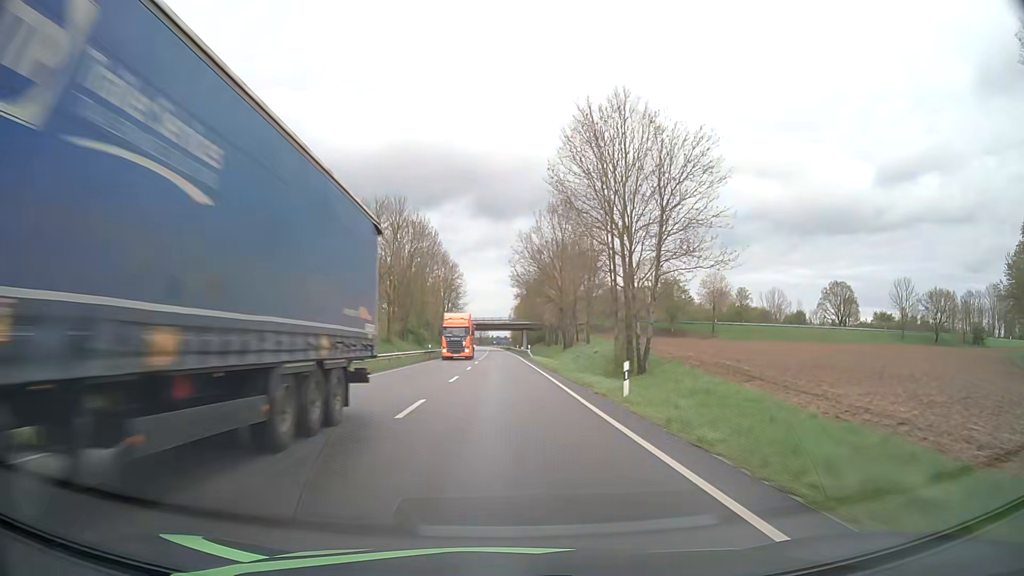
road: primary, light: Day
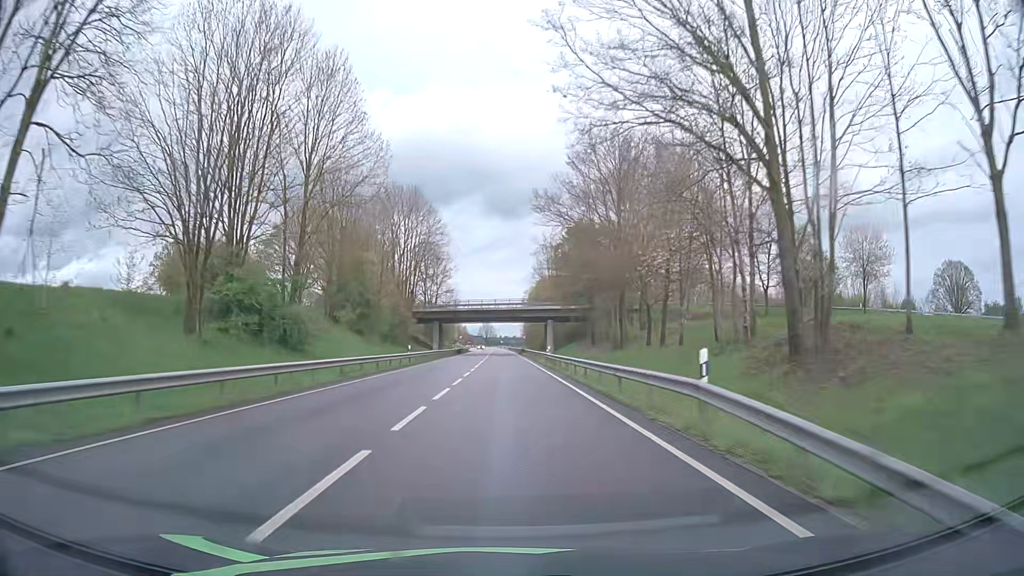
(-0.6, +62.6) m; -1°
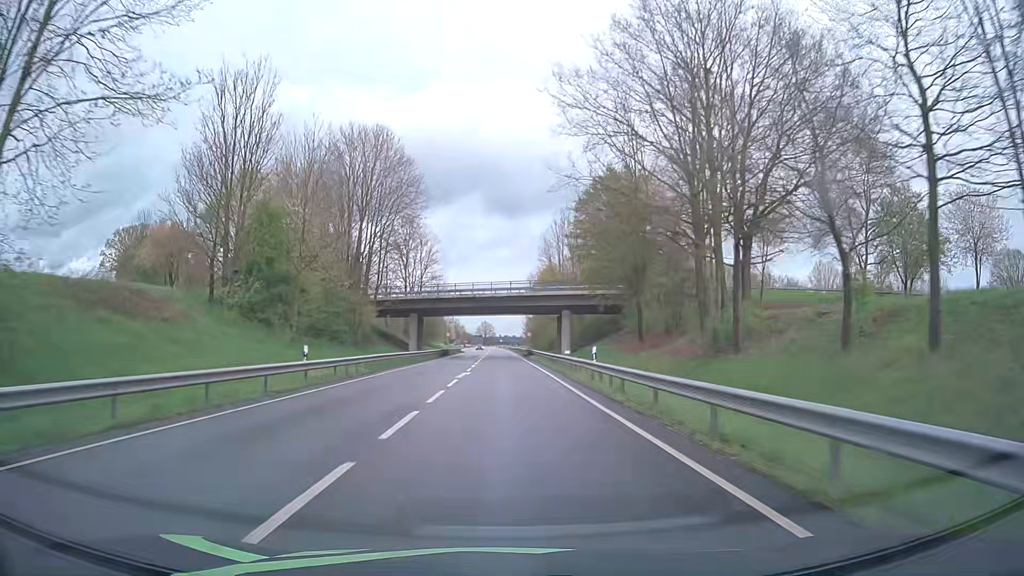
(0.0, +25.0) m; 0°
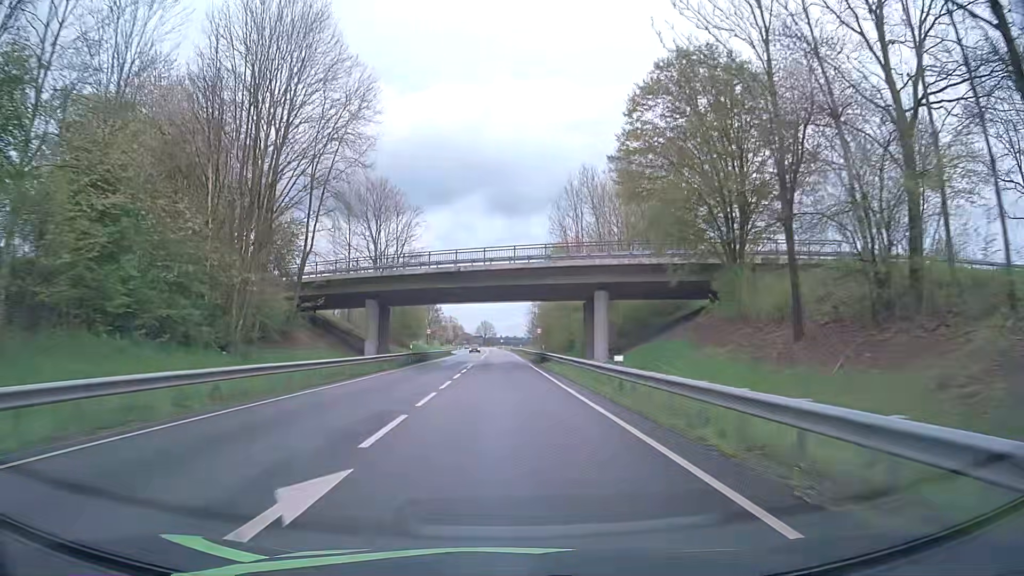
(0.0, +25.0) m; 0°
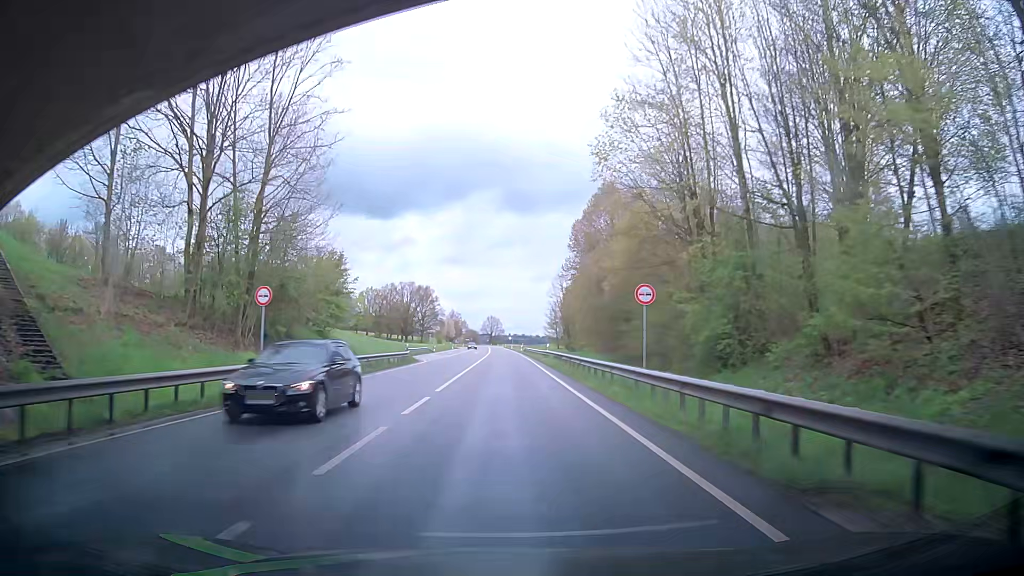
(-0.6, +49.9) m; -2°
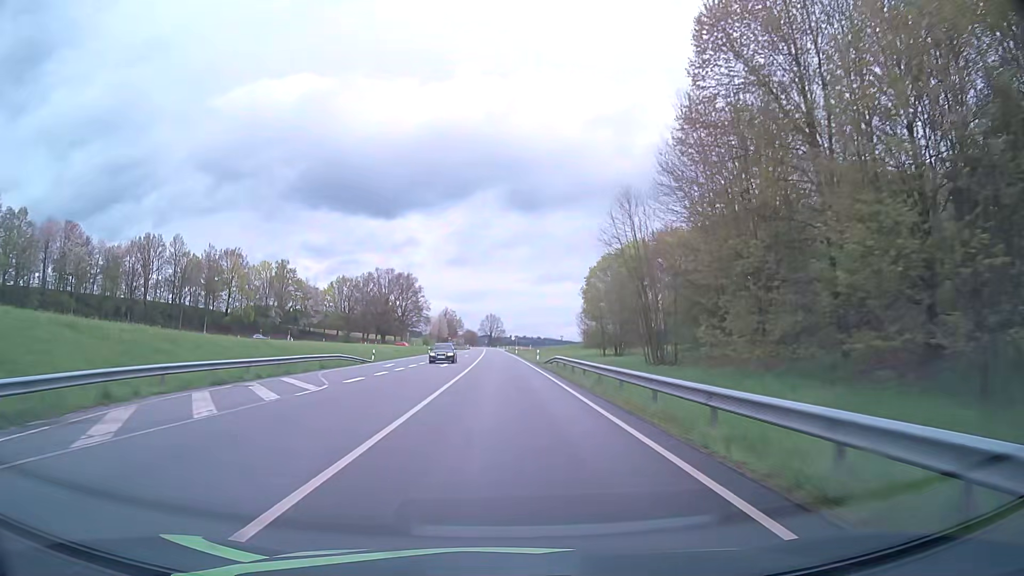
(+0.7, +49.9) m; +1°
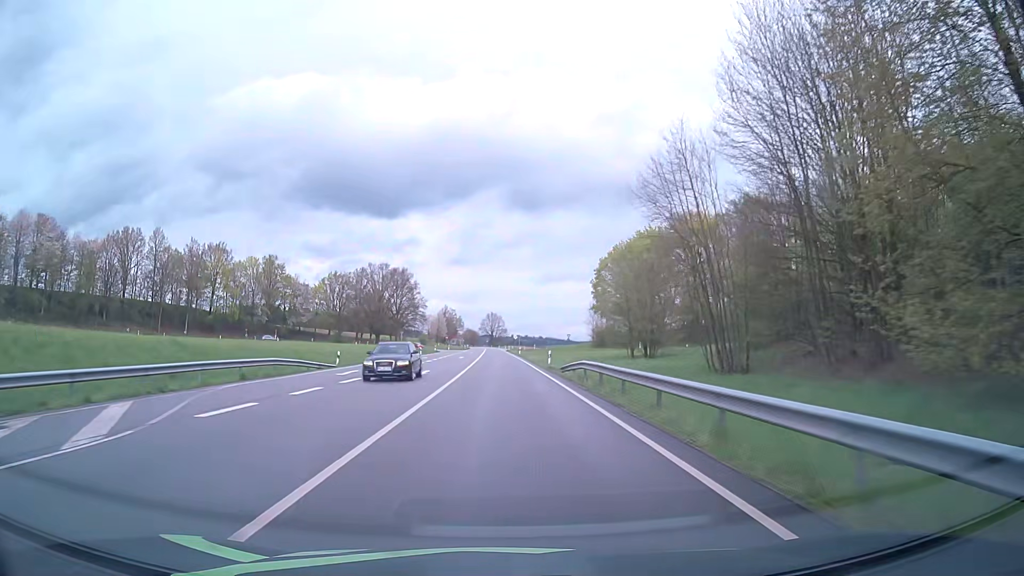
(0.0, +12.5) m; 0°
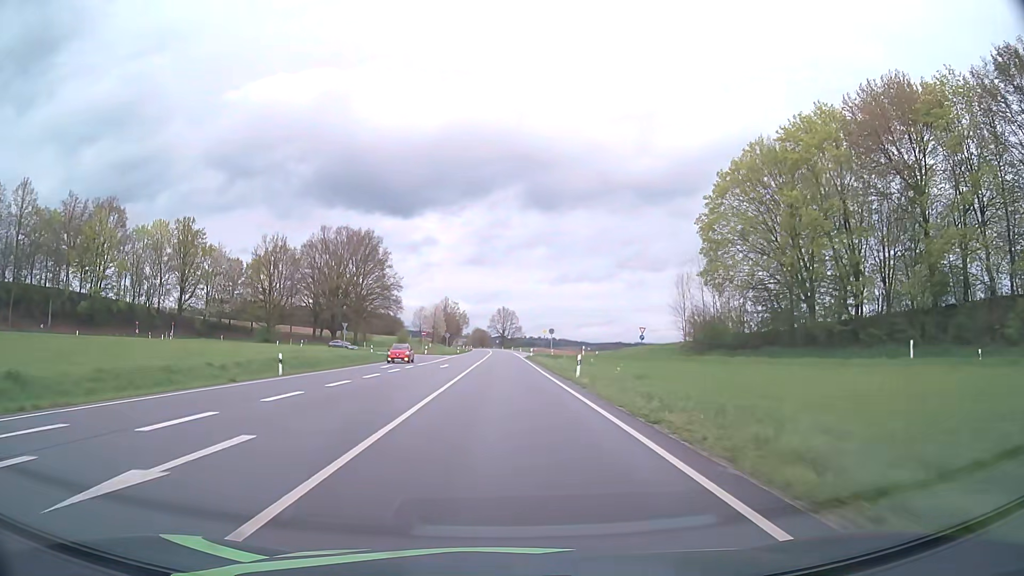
(-0.4, +62.7) m; -1°
(0, +10) (0, +20) (0, +30) (0, +40) (0, +50) (0, +60) (0, +70) (0, +80) (0, +90) (0, +100) m
